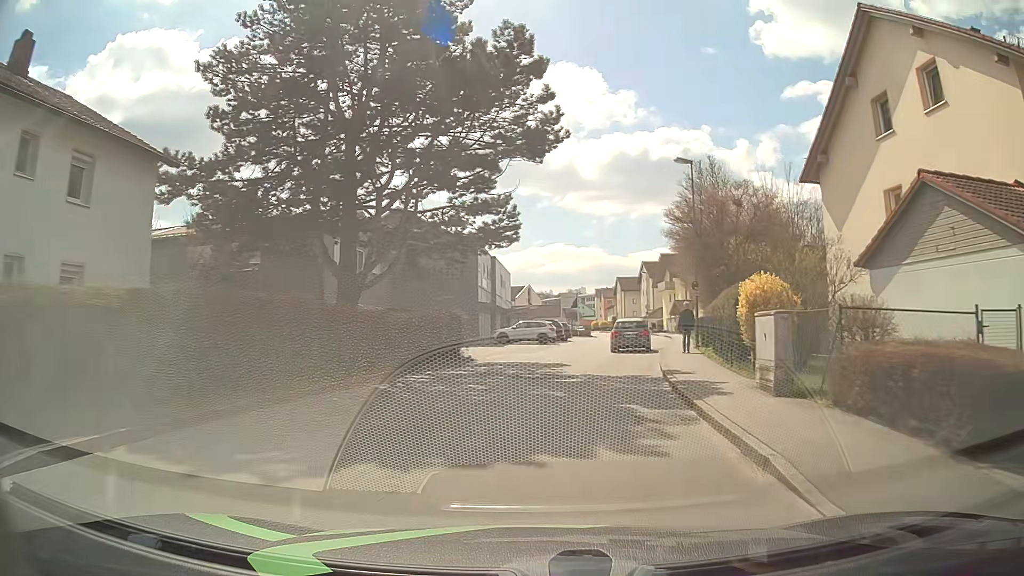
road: unclassified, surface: asphalt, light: Day
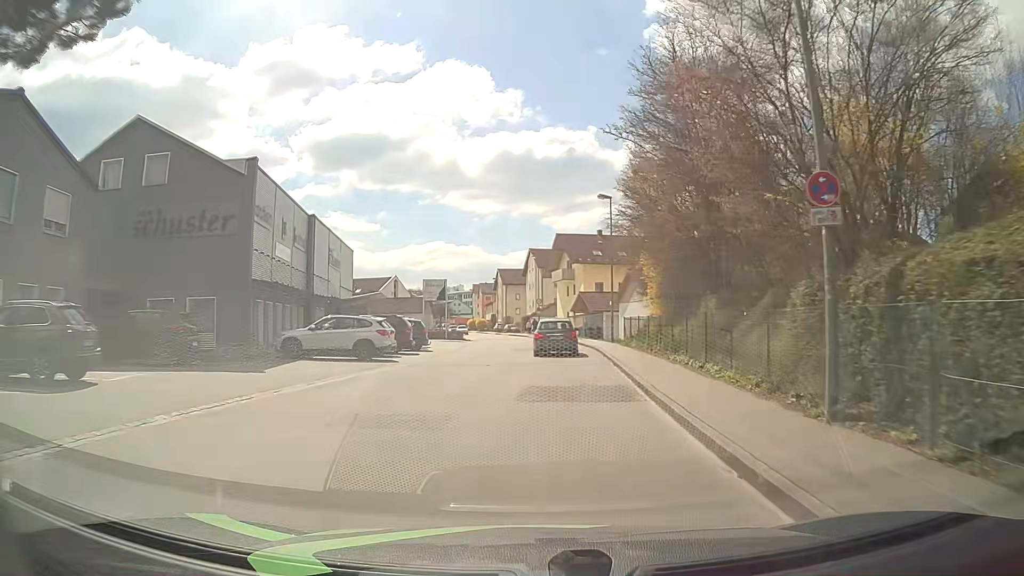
(+2.0, +21.3) m; +10°
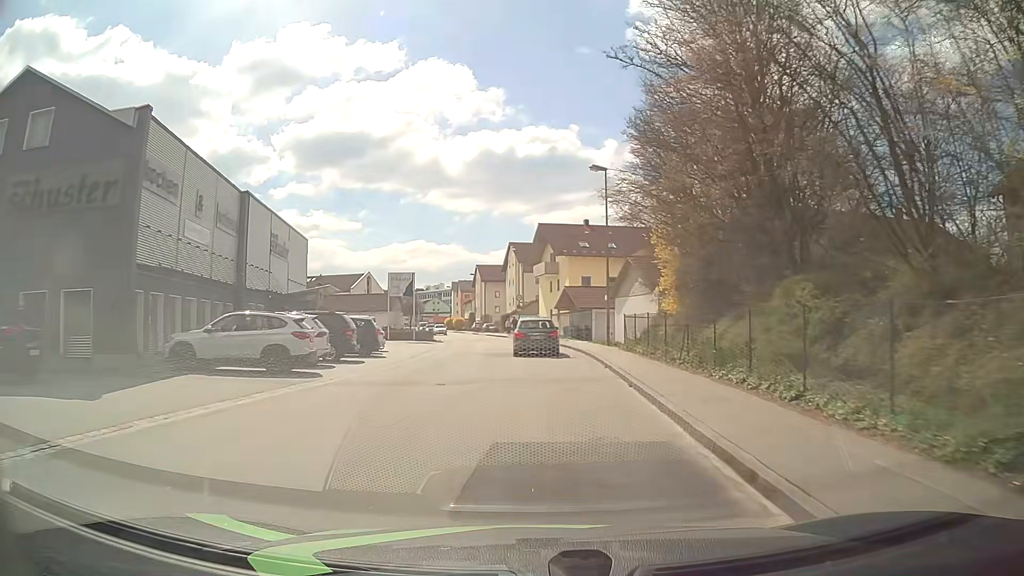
(+0.2, +6.8) m; +2°
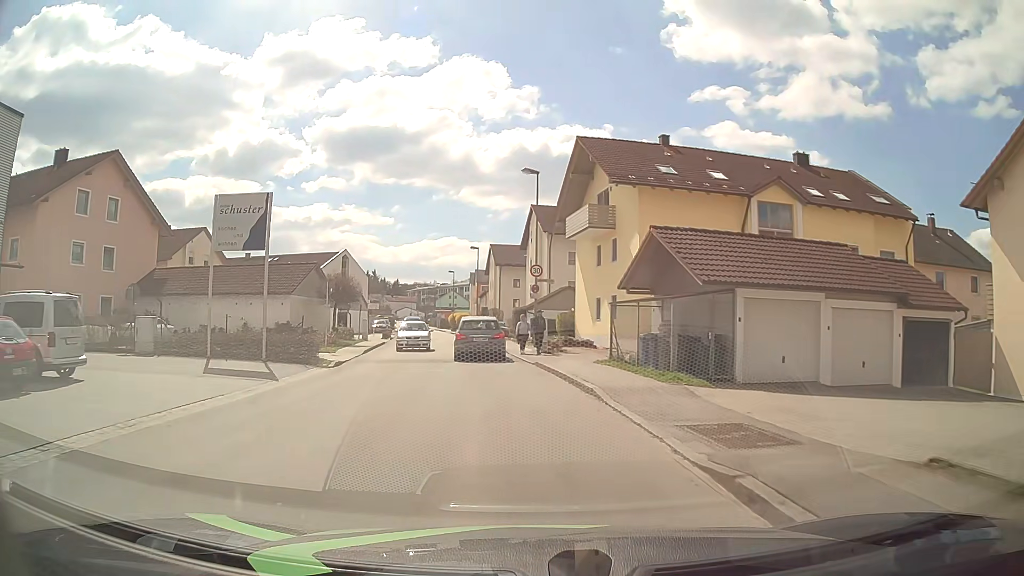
(+0.4, +31.7) m; -2°
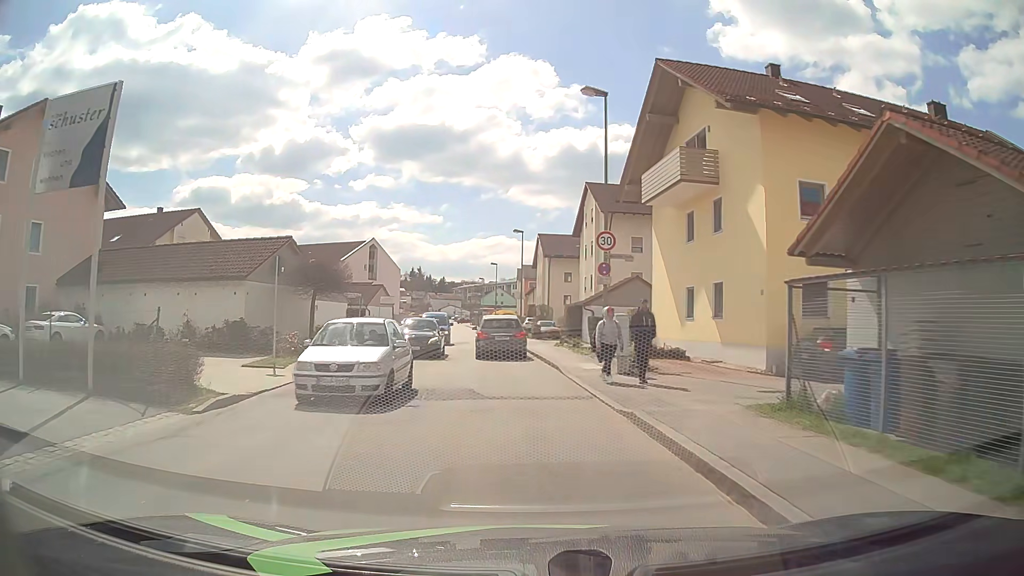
(-0.3, +11.0) m; -4°
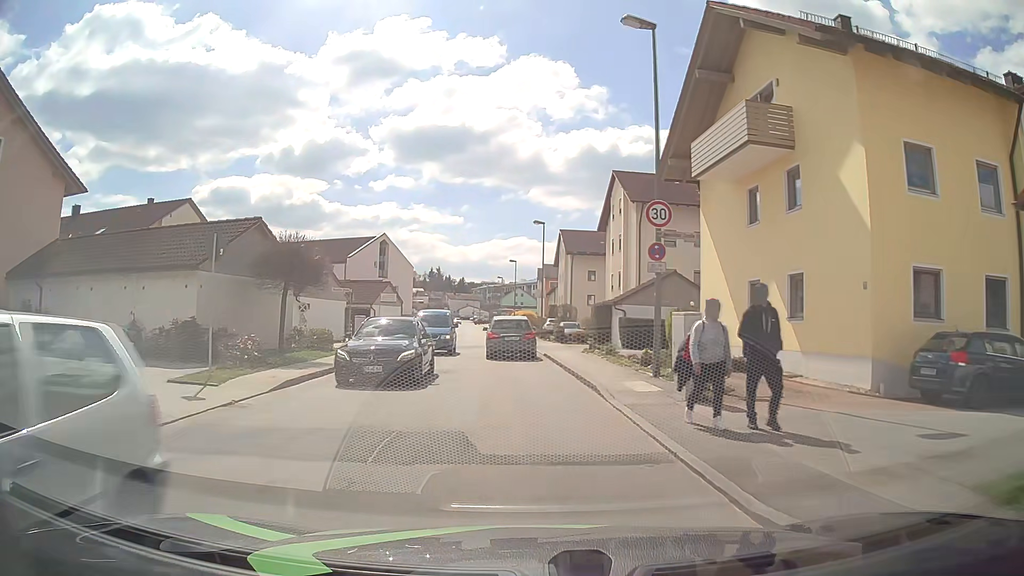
(-0.1, +5.2) m; -2°
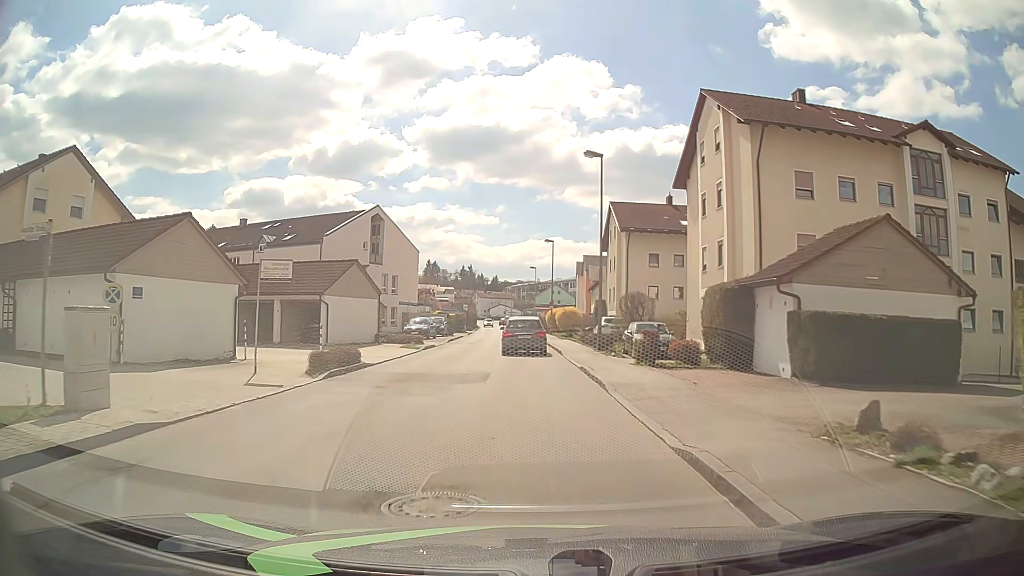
(-0.6, +19.5) m; -3°
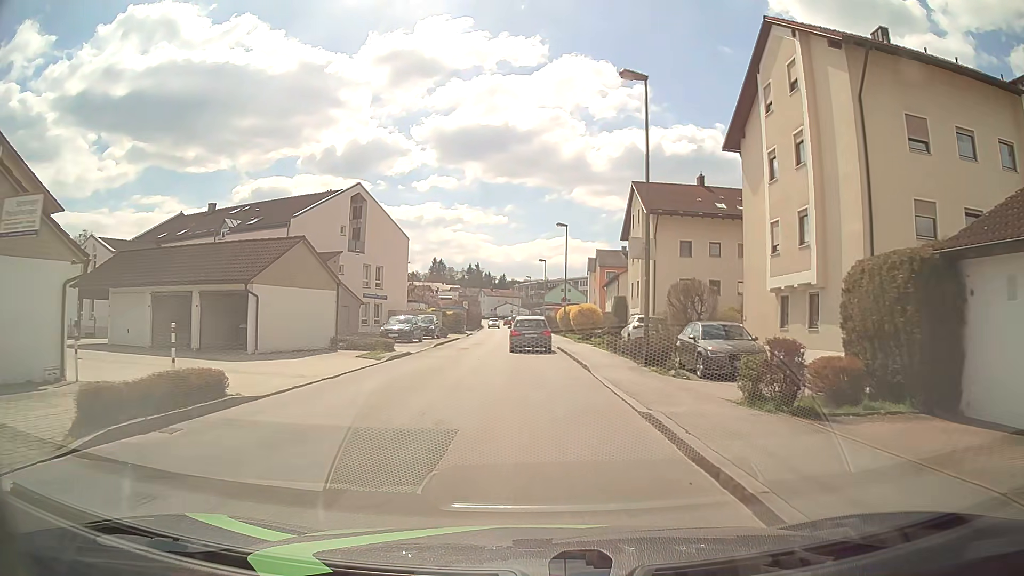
(0.0, +9.3) m; 0°
(0, +10) (0, +20) (0, +30) (-1, +40) (-1, +50) (-2, +60) (-2, +70) (-2, +80) (-3, +90) (-3, +100) m
